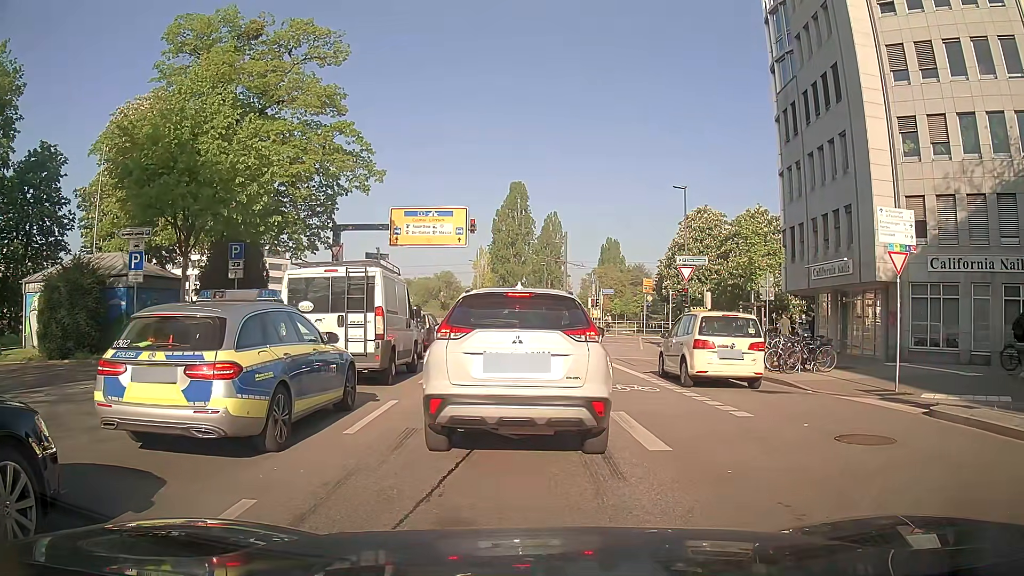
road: primary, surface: asphalt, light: Day
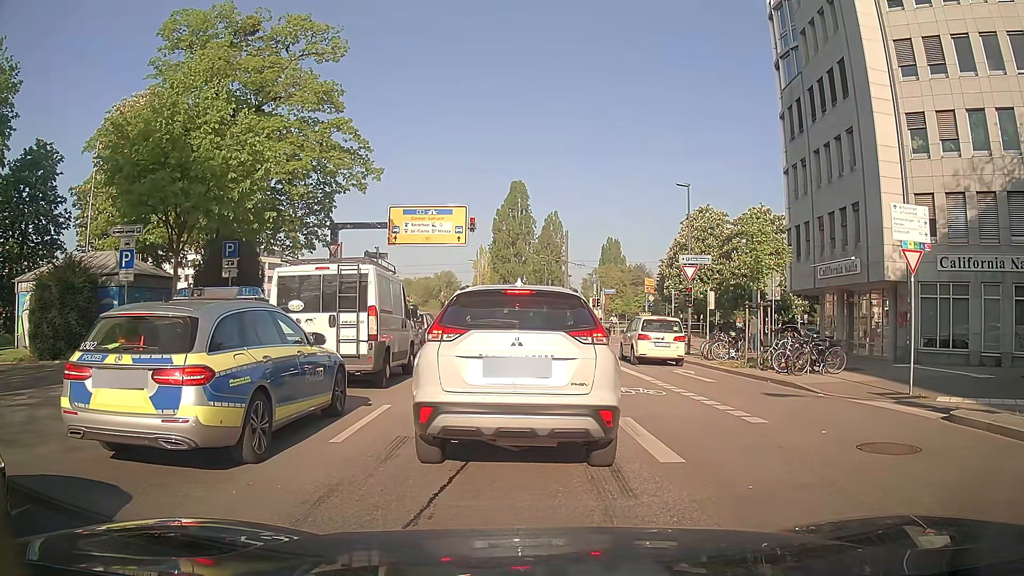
(0.0, +0.6) m; 0°
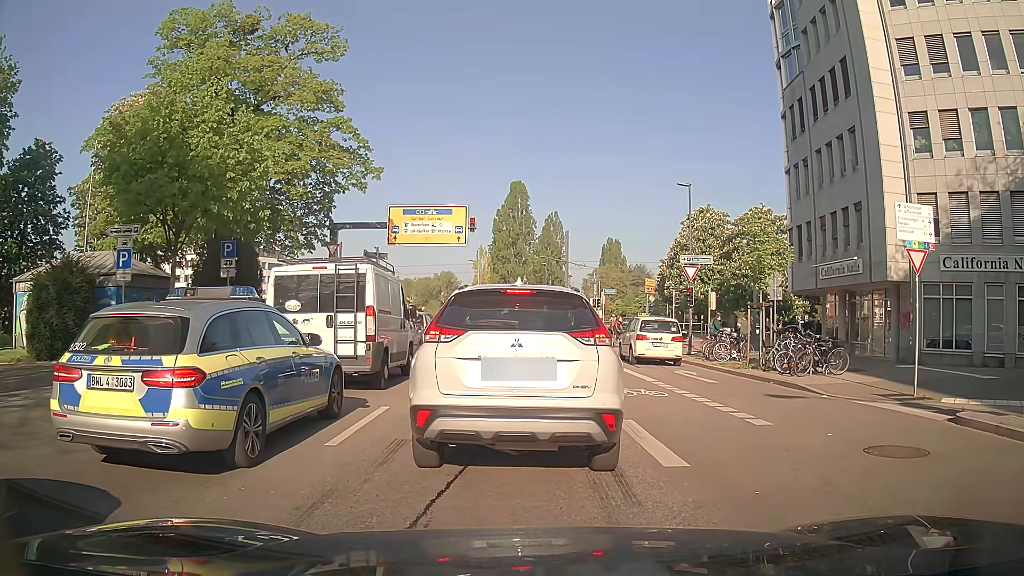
(0.0, +0.2) m; 0°
